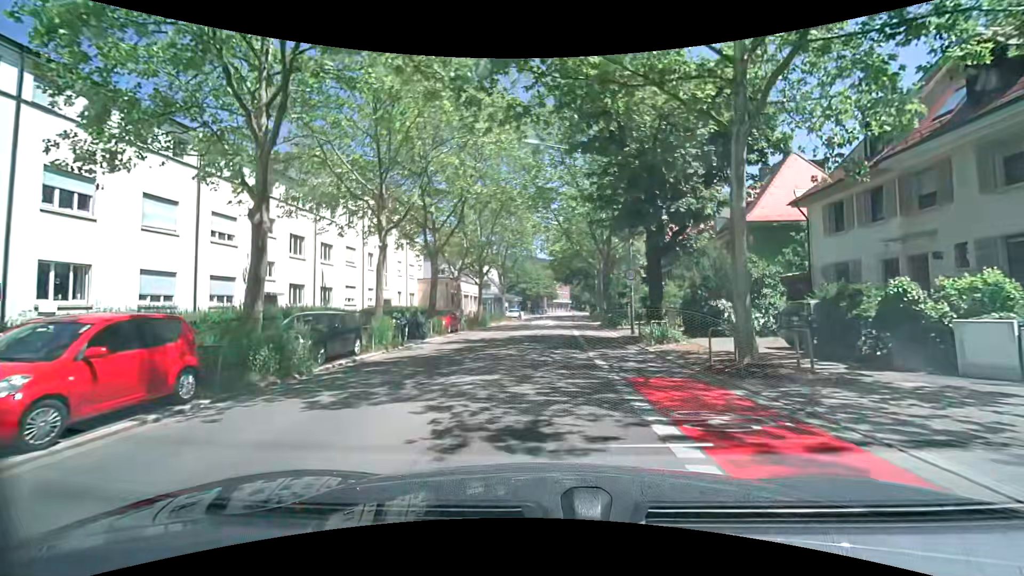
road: secondary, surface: asphalt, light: Day
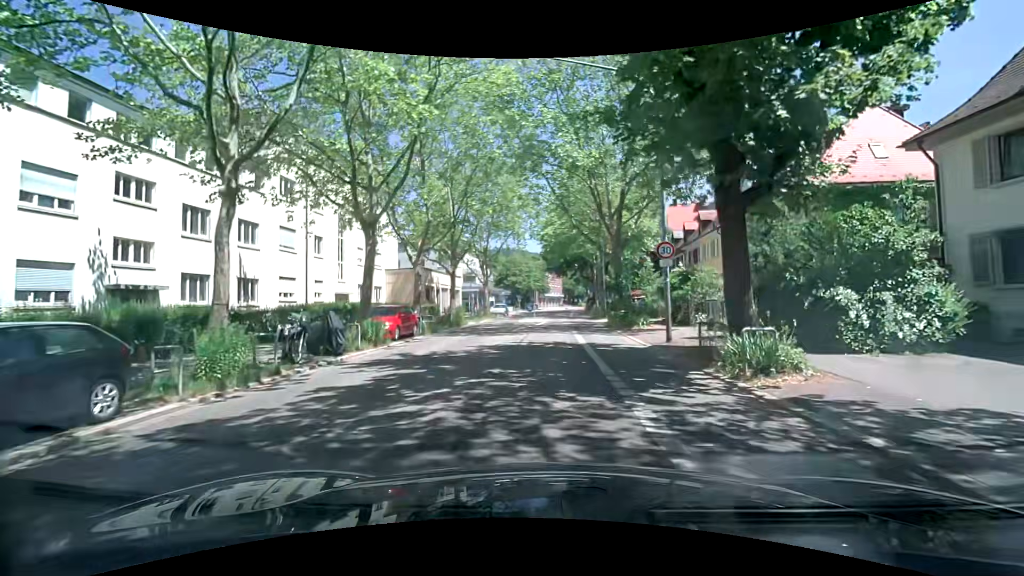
(+0.3, +8.9) m; +4°
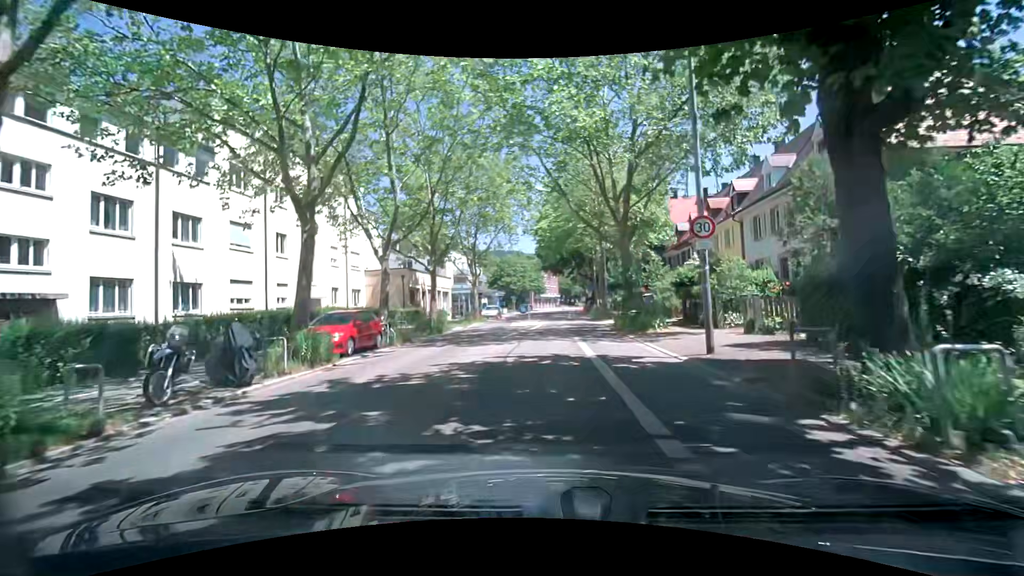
(-0.1, +4.5) m; -1°
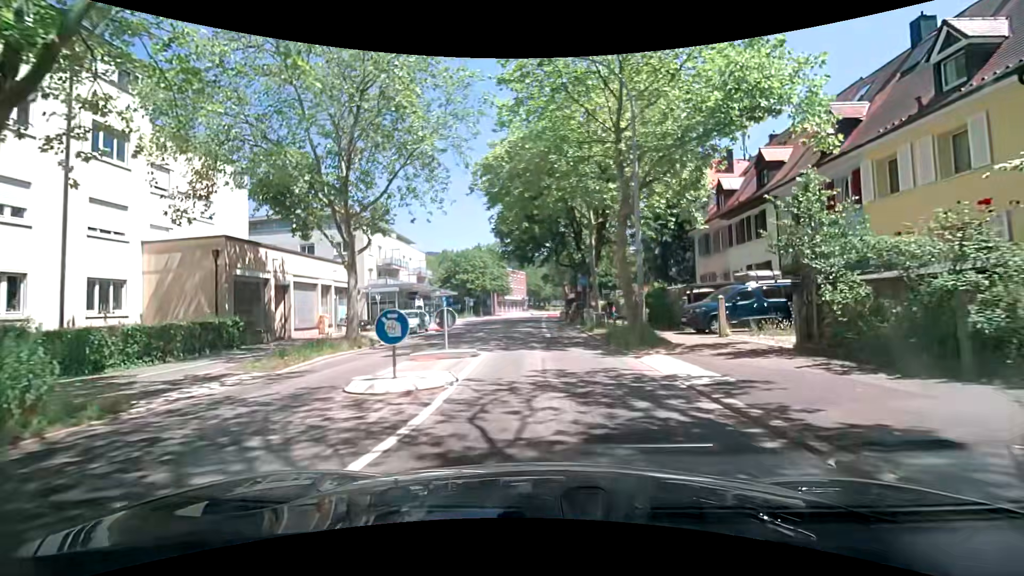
(+0.3, +22.5) m; +4°
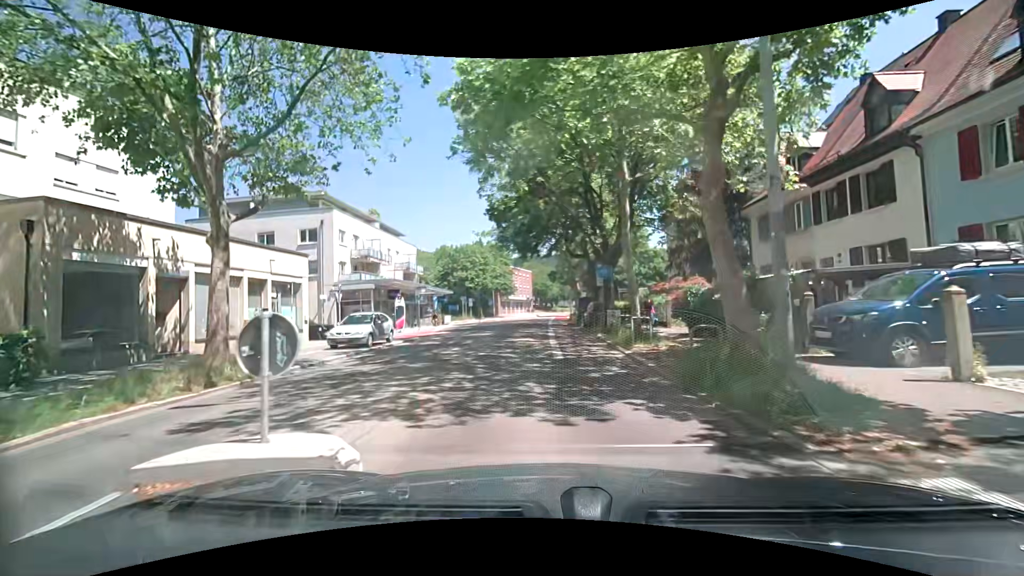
(-0.1, +9.0) m; -1°
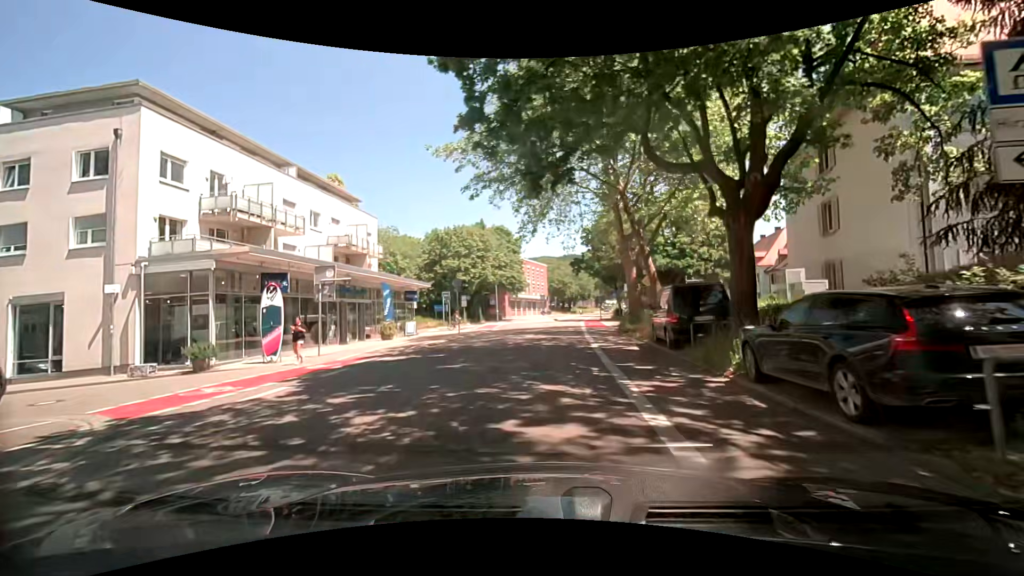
(-1.0, +22.2) m; -4°
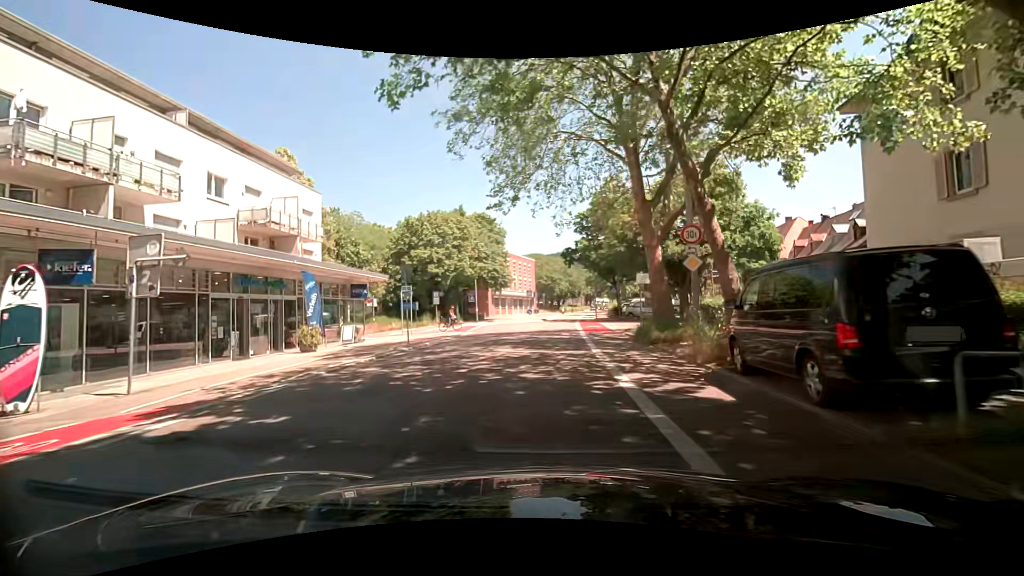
(+0.4, +8.9) m; +3°
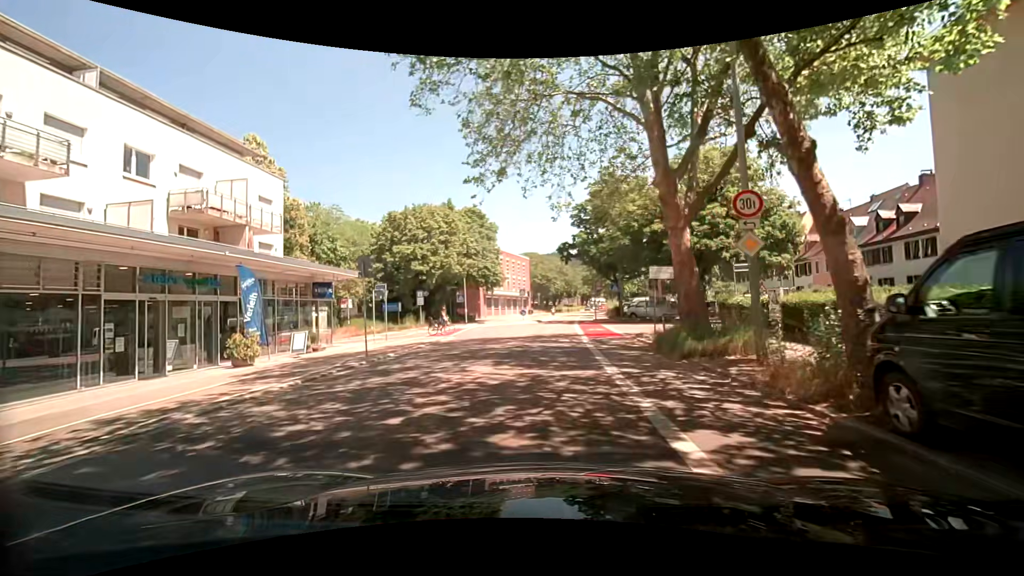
(+0.1, +4.5) m; +1°
